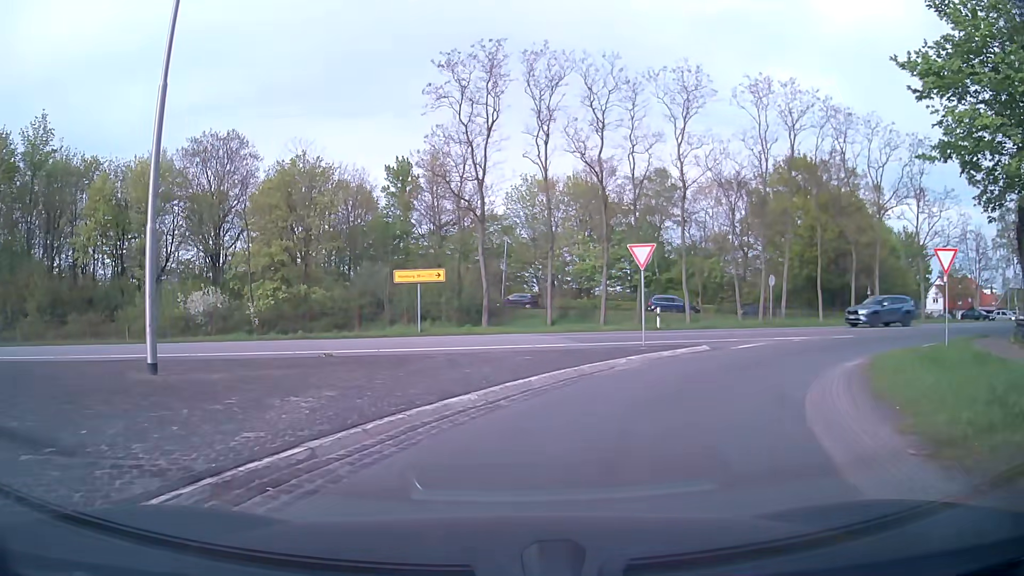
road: primary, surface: asphalt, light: Day
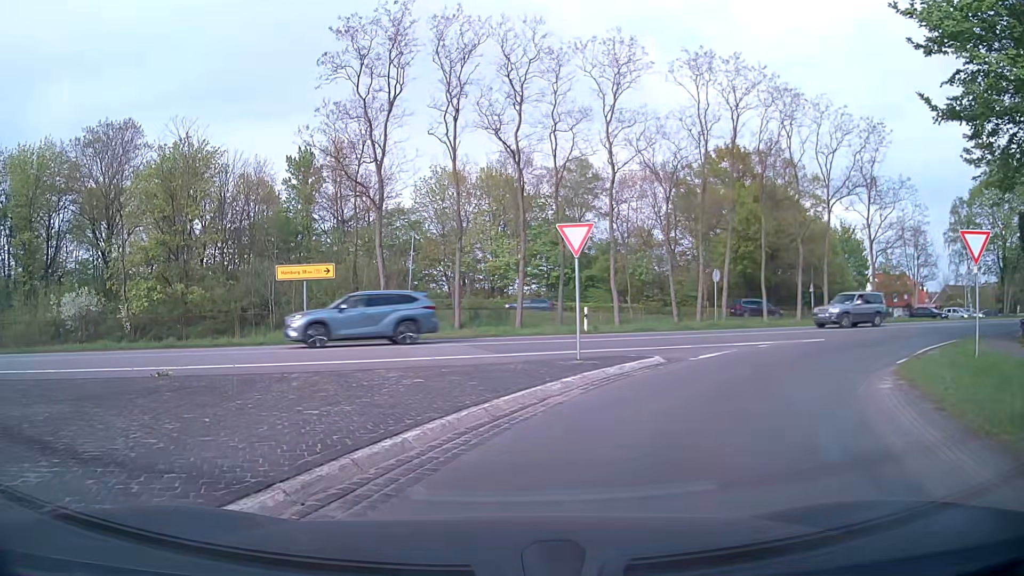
(+0.2, +4.7) m; +7°
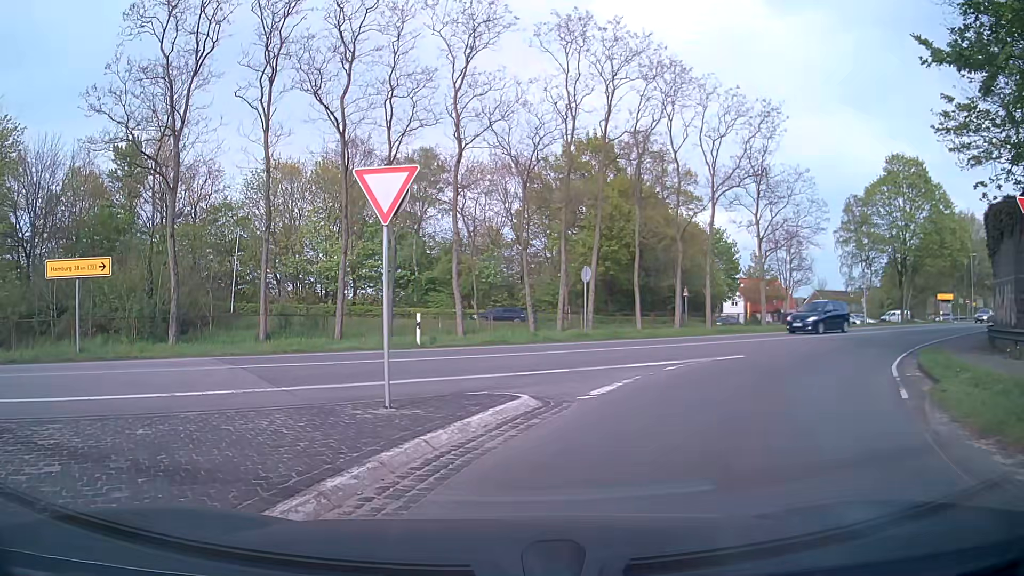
(+0.6, +6.4) m; +13°
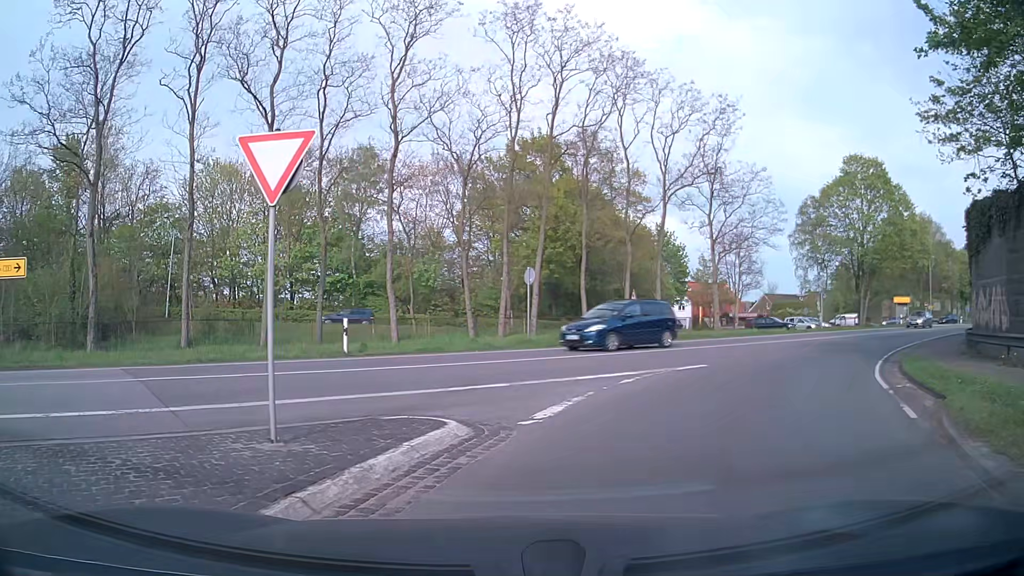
(+0.1, +2.1) m; +4°
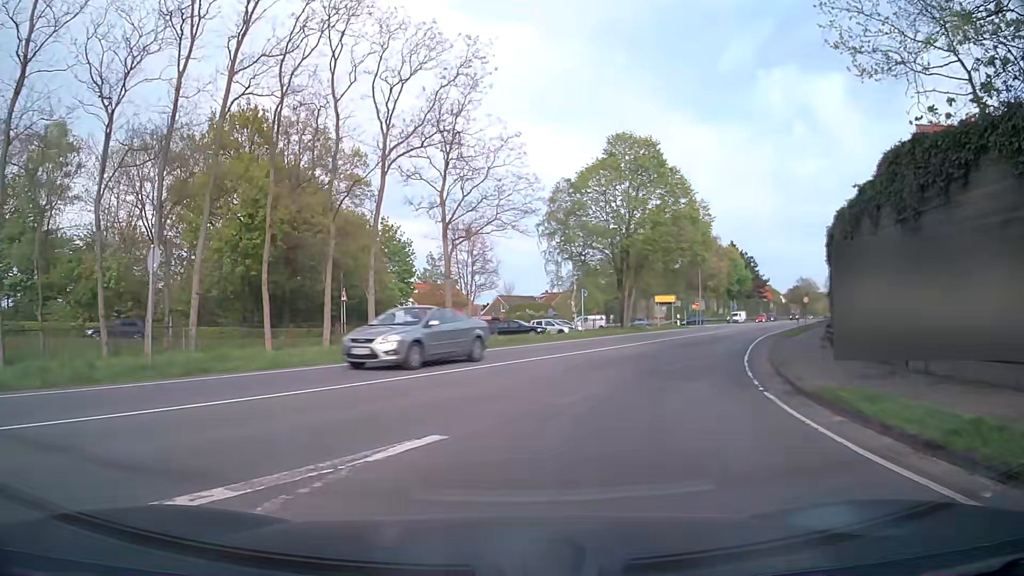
(+2.1, +9.7) m; +23°
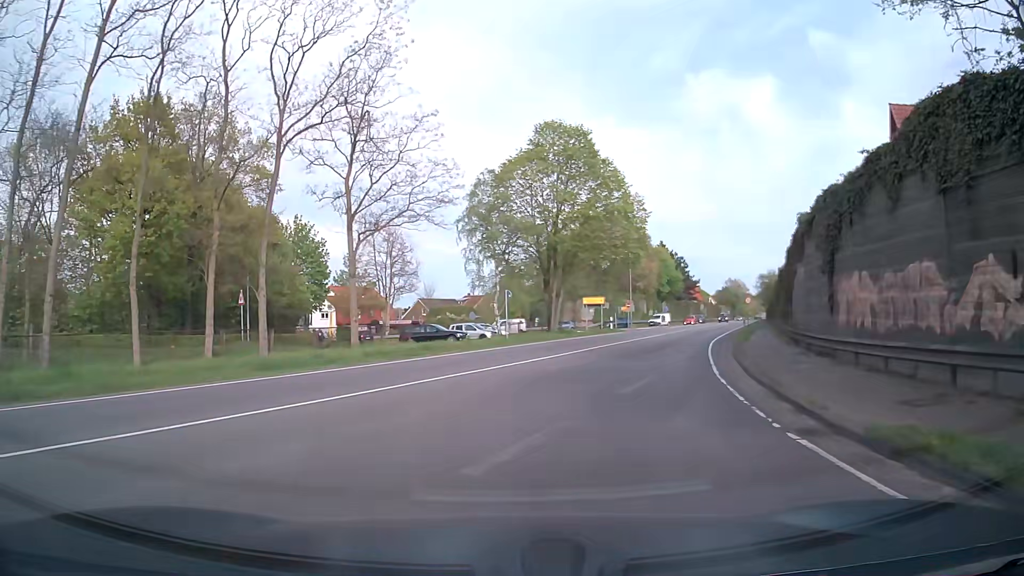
(+0.3, +4.4) m; +7°
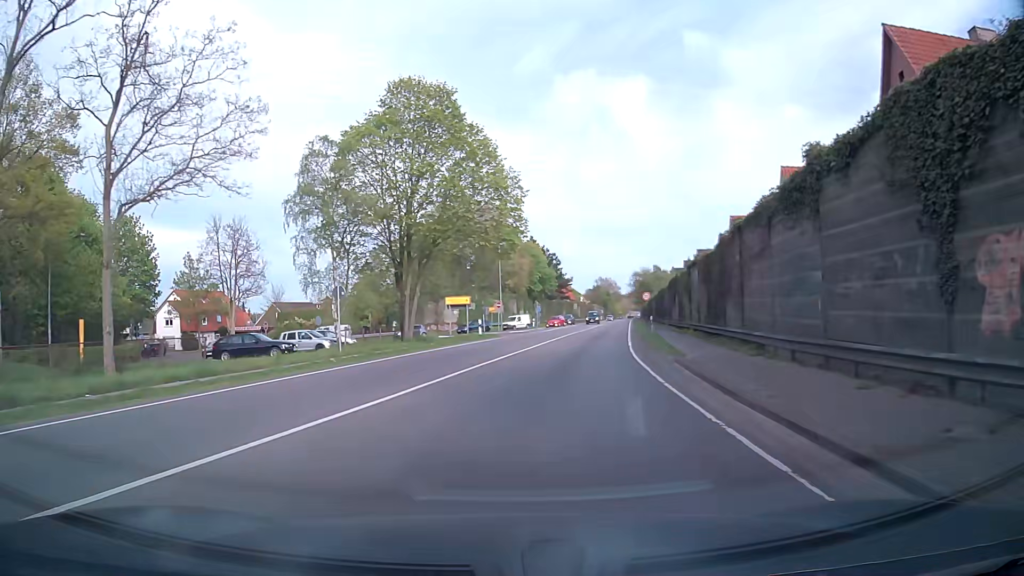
(+1.1, +10.3) m; +11°
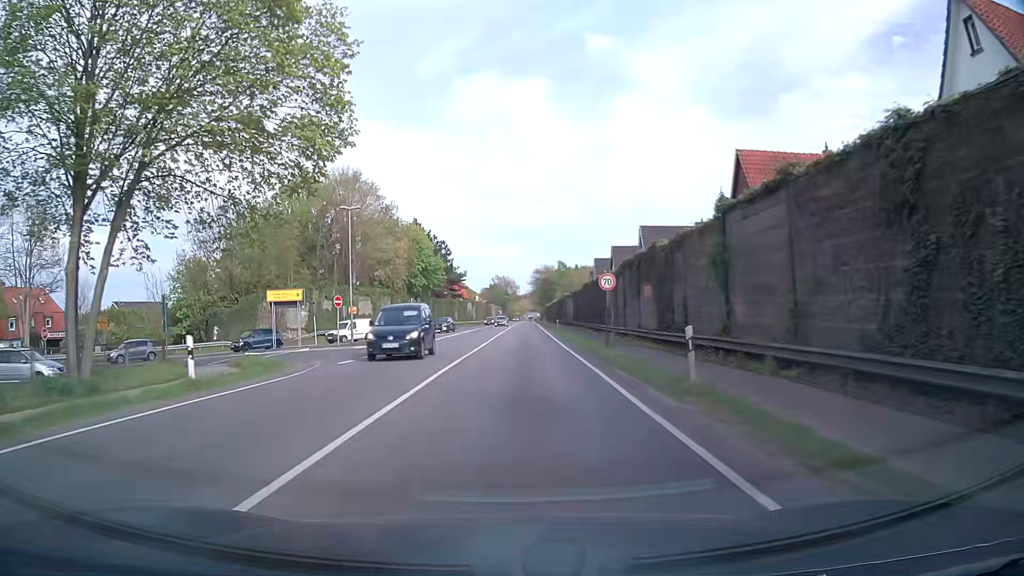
(+3.0, +25.1) m; +9°
(0, +10) (0, +20) (+1, +30) (+1, +40) (+1, +50) (+2, +60) (+2, +70) (+2, +80) (+3, +90) (+3, +100) m
